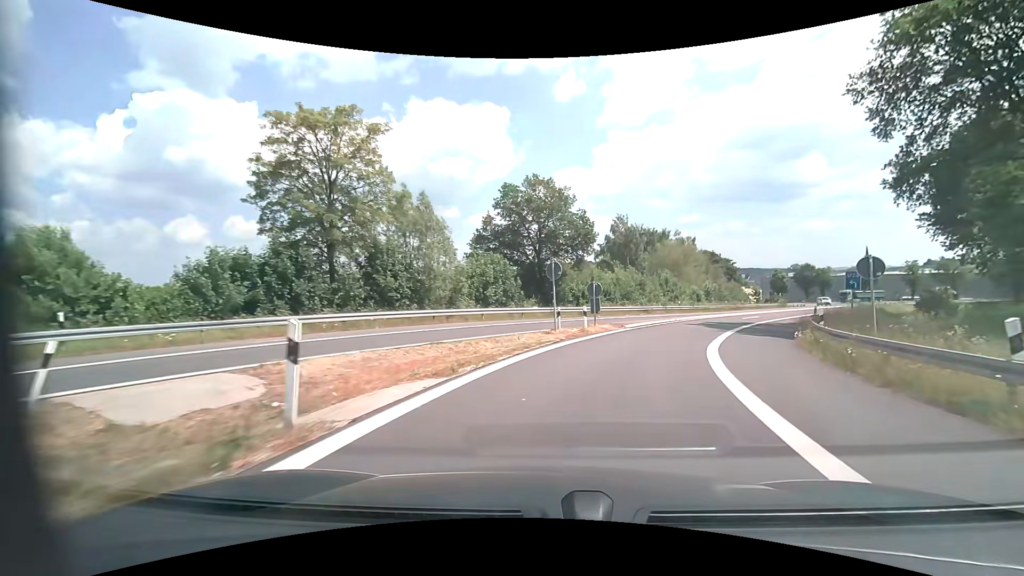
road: motorway_link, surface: asphalt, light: Day
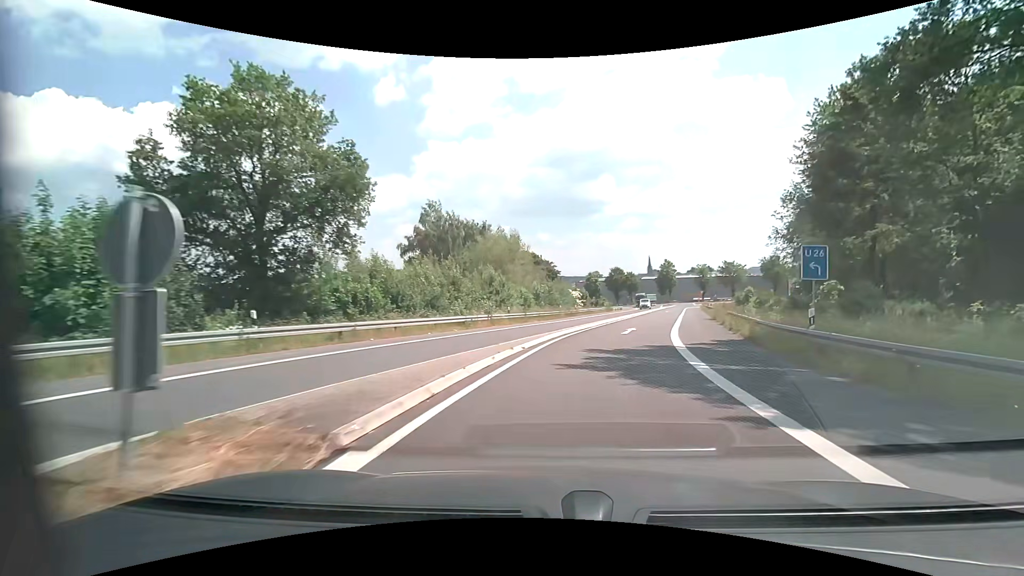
(+3.3, +19.7) m; +20°
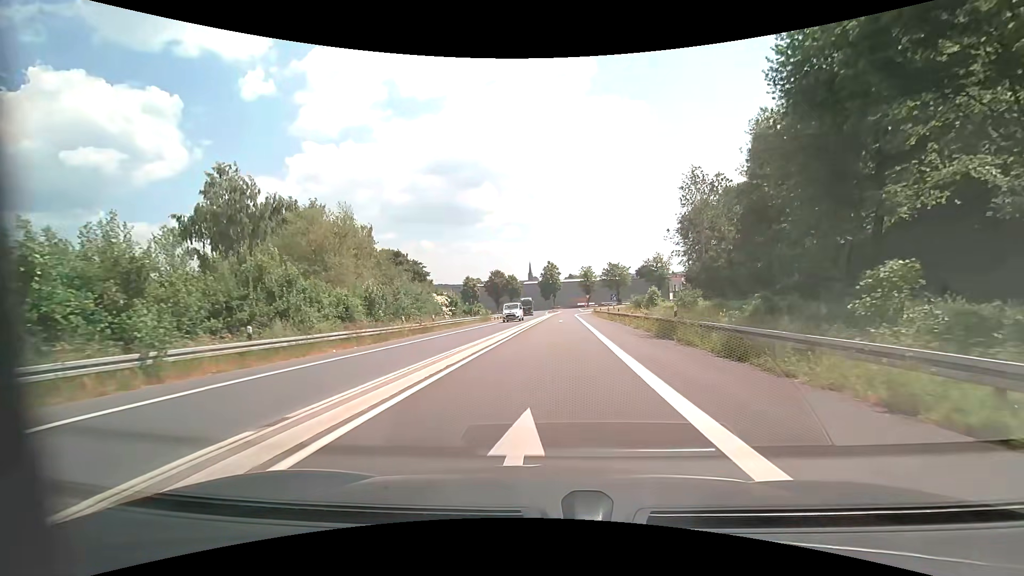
(+2.9, +20.3) m; +14°
